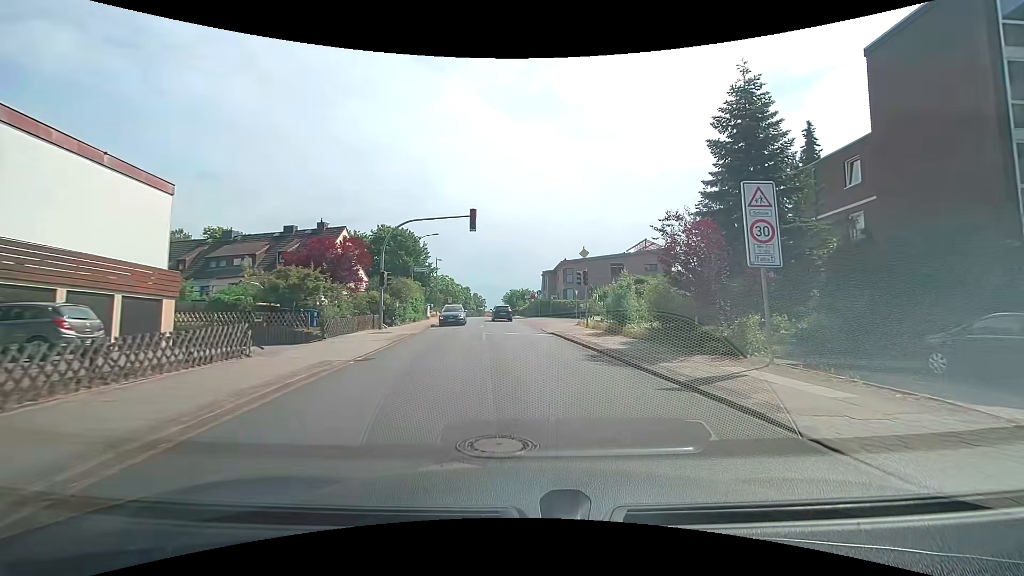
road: unclassified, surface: asphalt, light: Day
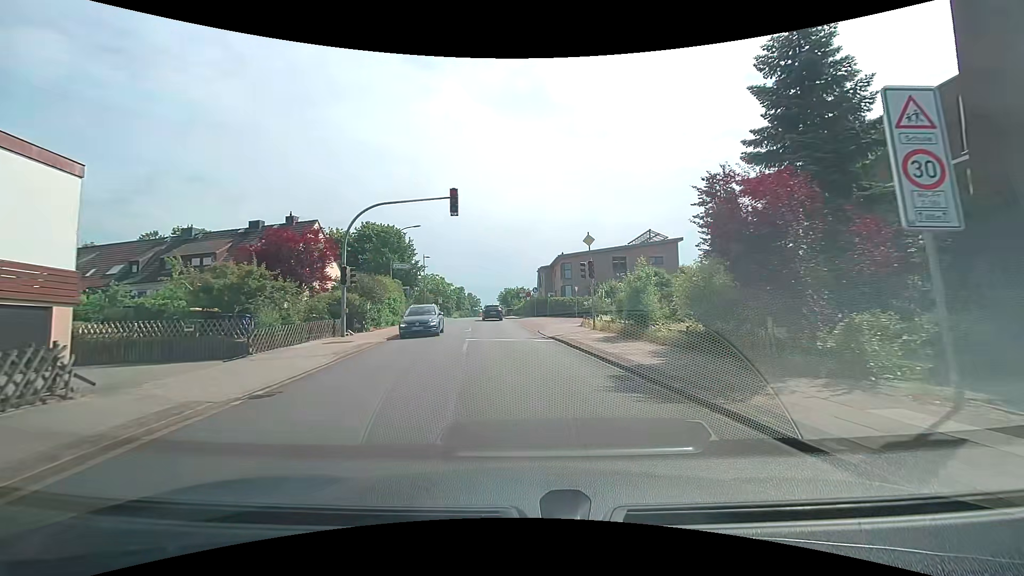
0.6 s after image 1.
(0.0, +4.8) m; 0°
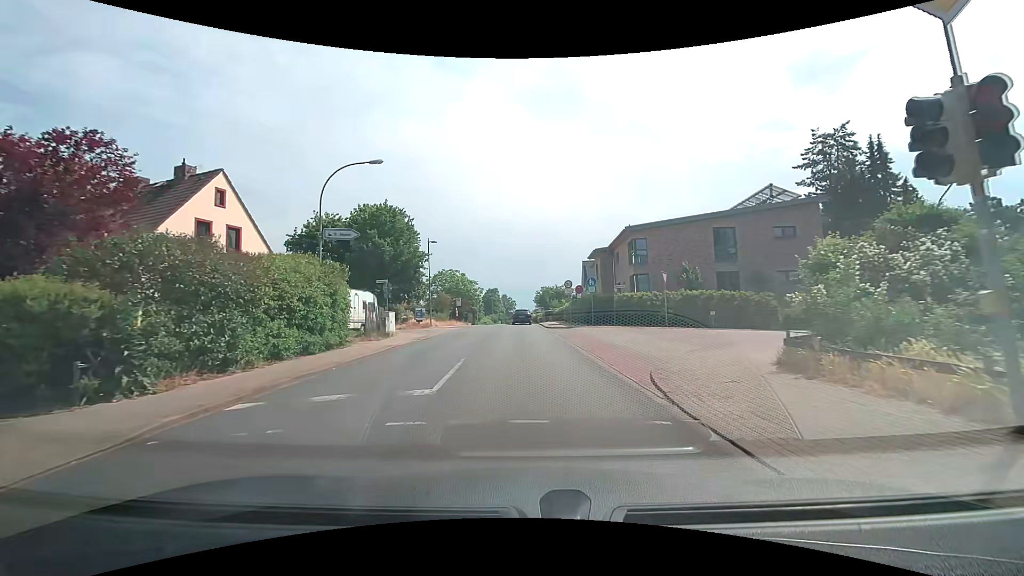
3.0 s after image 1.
(-0.7, +18.6) m; -5°
(0, +10) (0, +20) (0, +30) (0, +40) (0, +50) (0, +60) (0, +70) (0, +80) (0, +90) (0, +100) m
